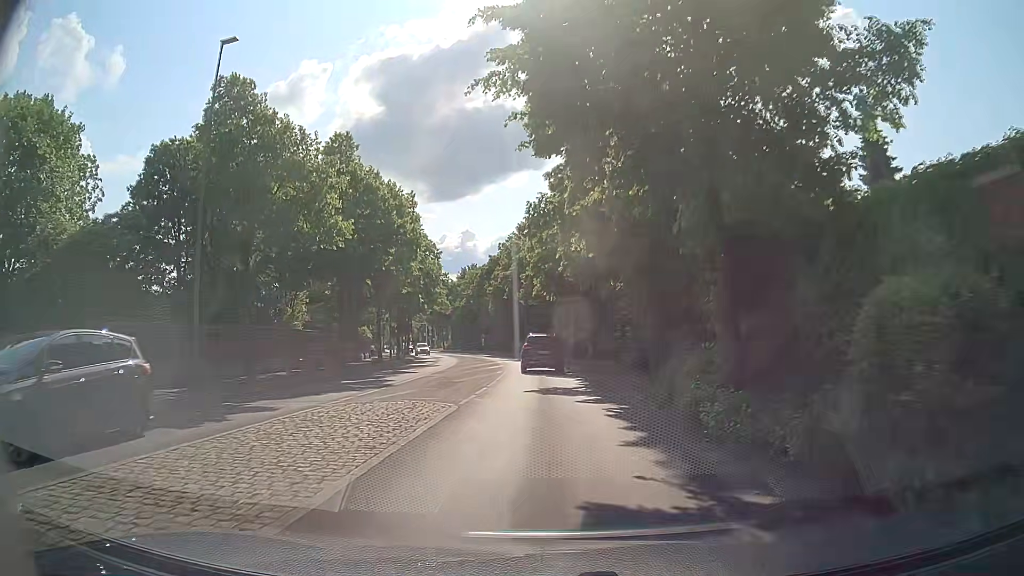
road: tertiary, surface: asphalt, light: Day
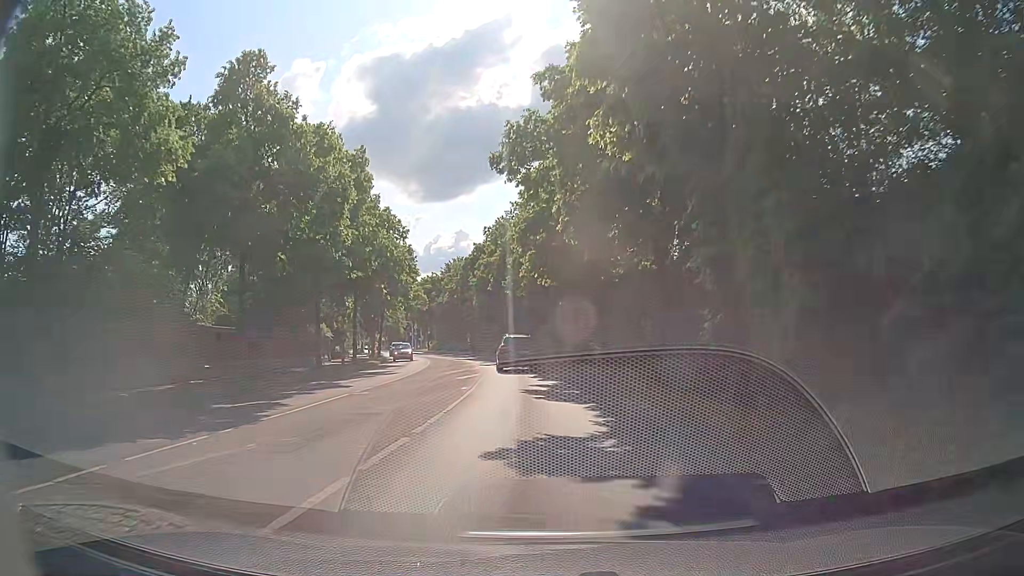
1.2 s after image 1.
(+0.1, +10.4) m; +2°
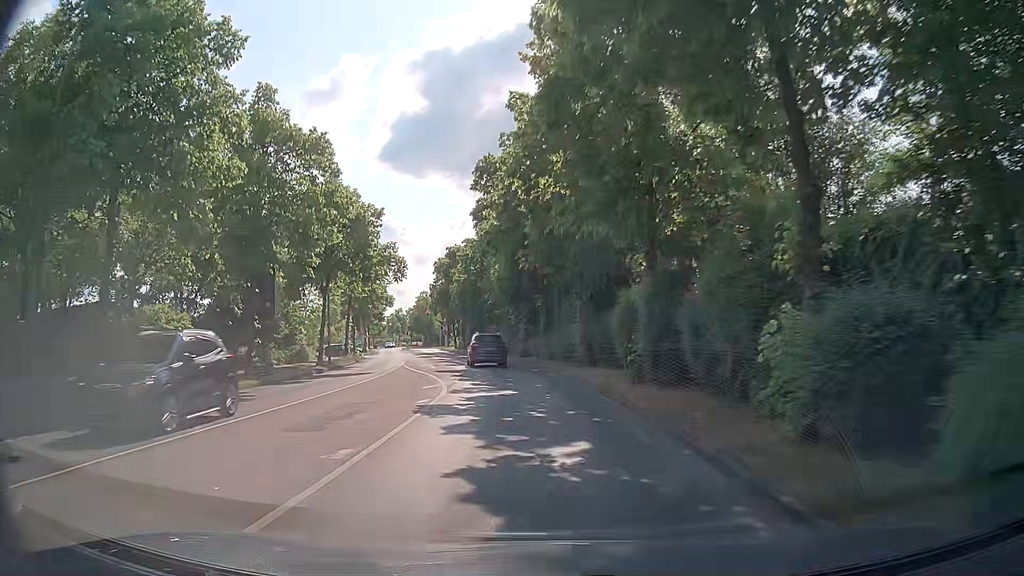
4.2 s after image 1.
(-0.9, +28.4) m; -5°
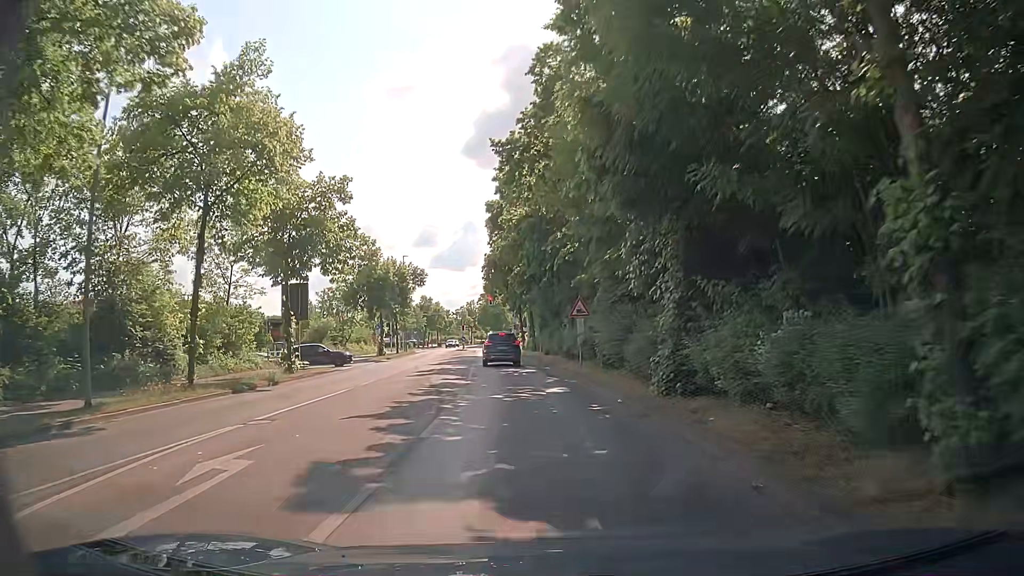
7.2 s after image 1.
(-2.1, +30.3) m; -7°
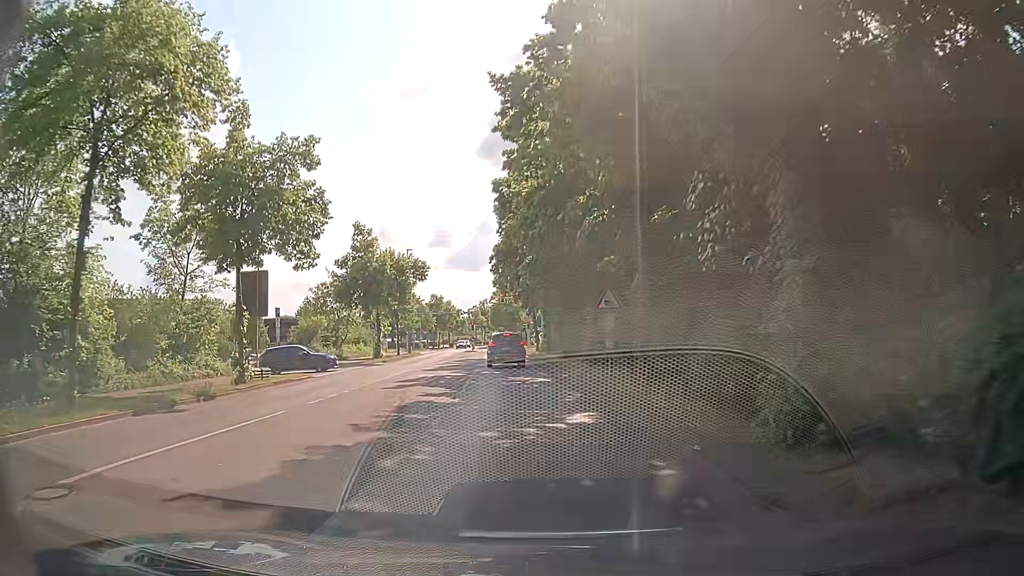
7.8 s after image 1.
(-0.1, +6.1) m; -1°
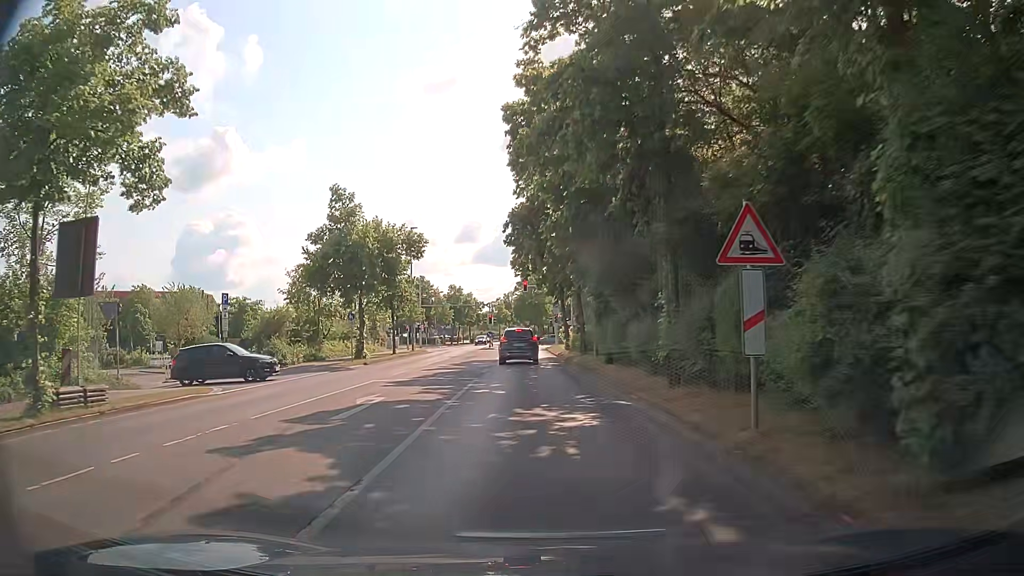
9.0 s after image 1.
(-0.3, +11.4) m; -2°
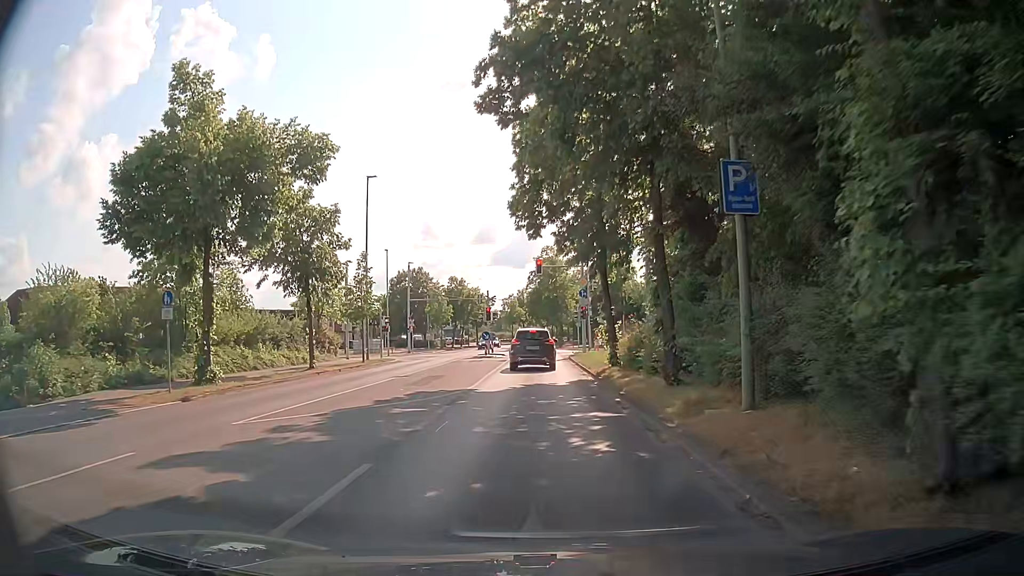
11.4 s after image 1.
(-0.5, +20.1) m; -3°
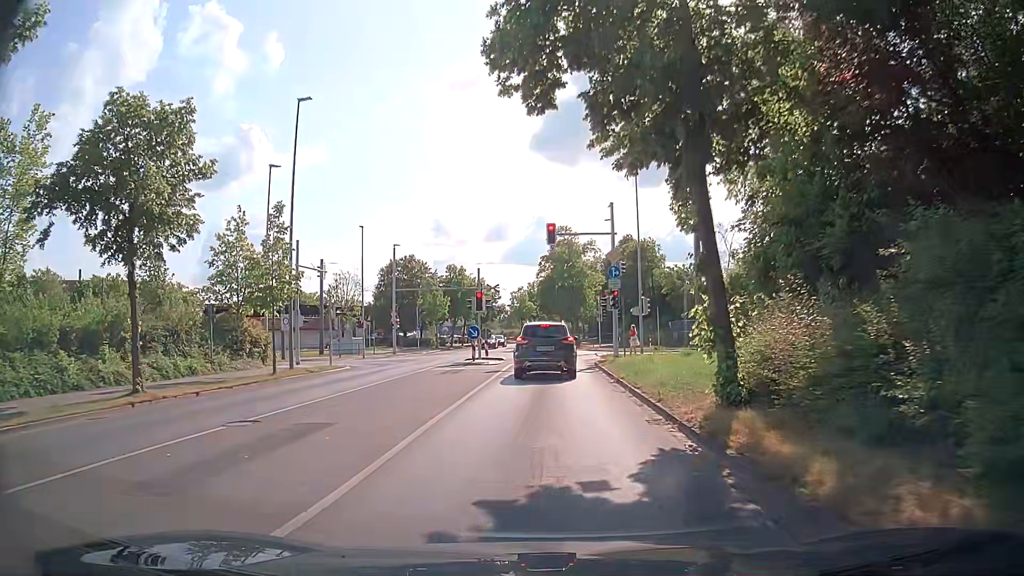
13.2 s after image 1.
(0.0, +13.5) m; -1°
